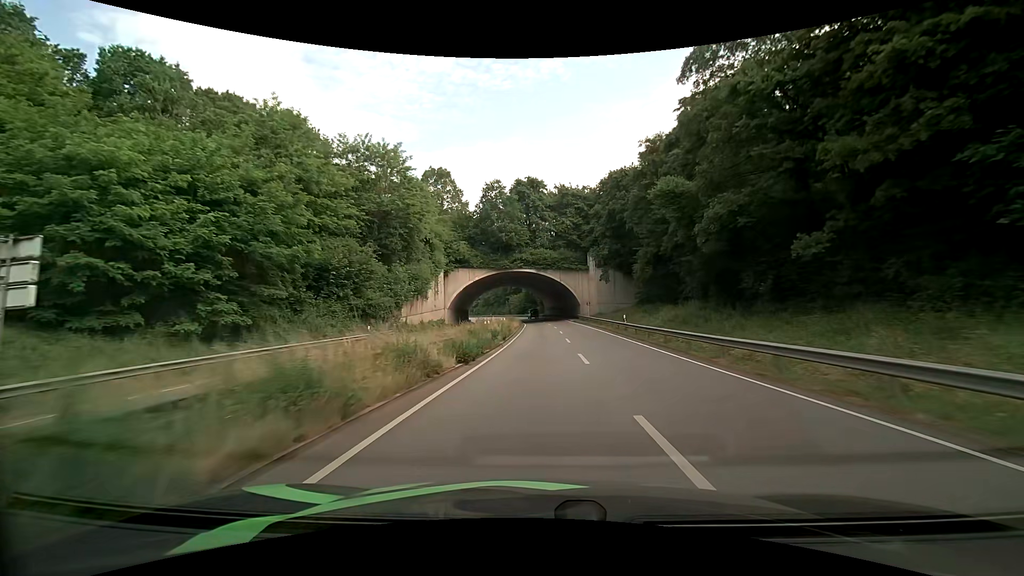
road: primary_link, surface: asphalt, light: Day
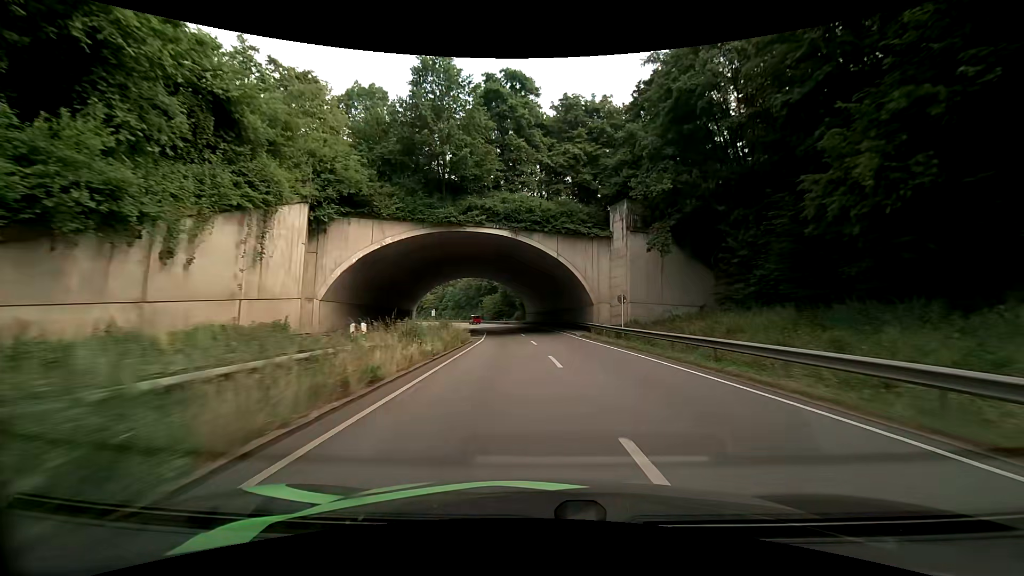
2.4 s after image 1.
(+0.5, +38.0) m; +2°
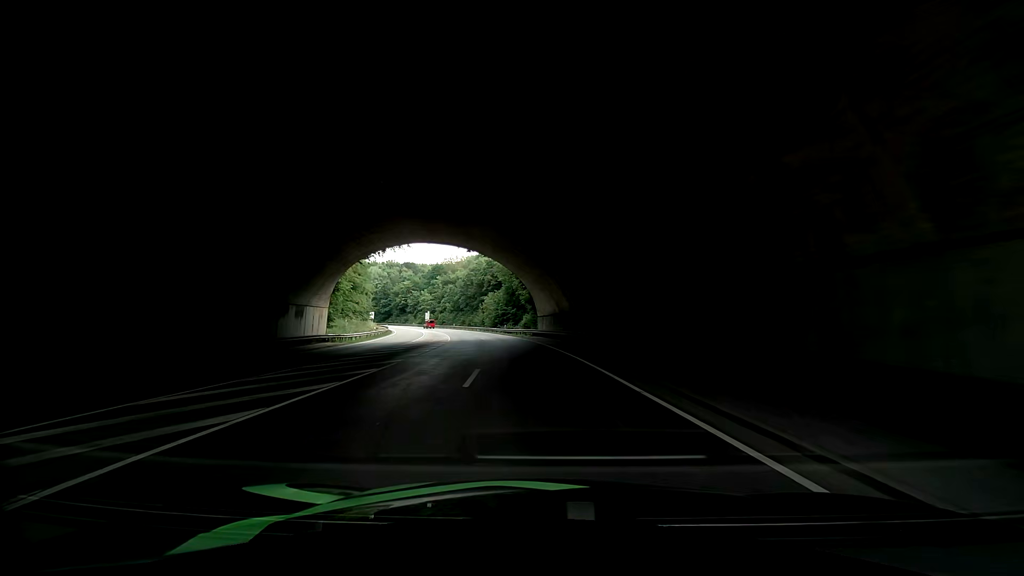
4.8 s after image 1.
(-0.1, +39.7) m; -3°
(0, +10) (0, +20) (0, +30) (-1, +40) (-3, +50) (-5, +60) (-6, +69) (-9, +79) (-11, +89) (-14, +98) m
